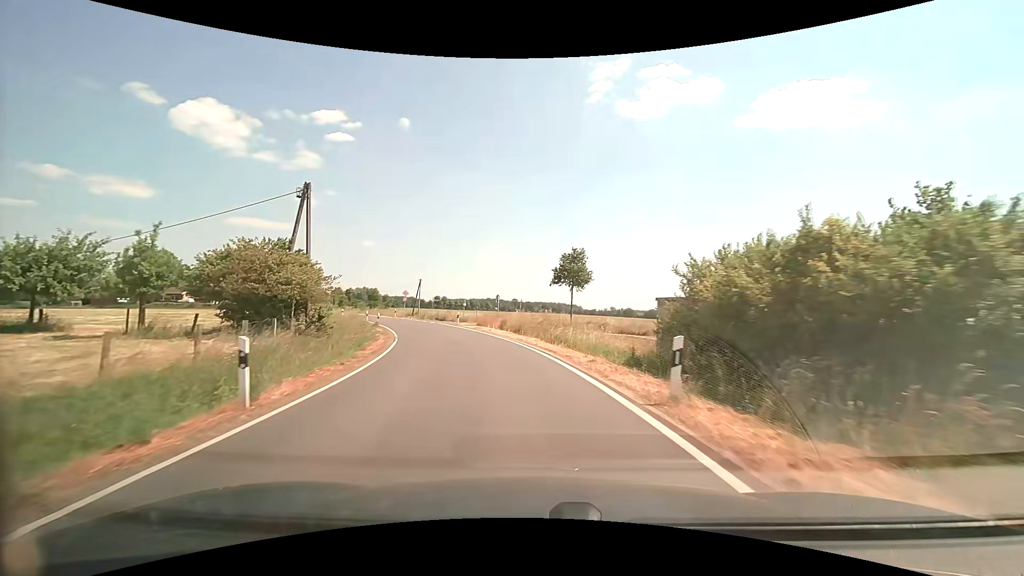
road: secondary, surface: asphalt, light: Day
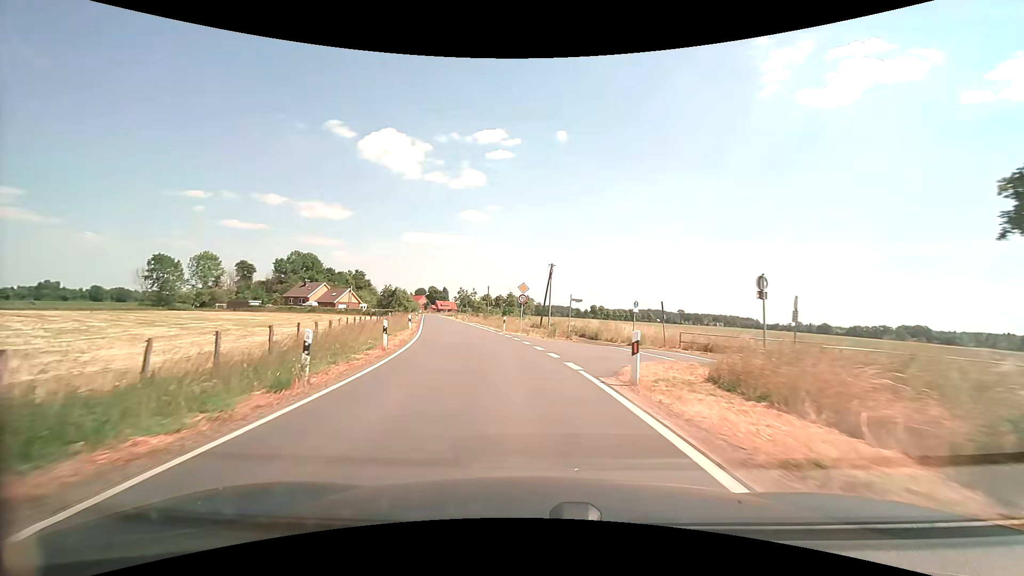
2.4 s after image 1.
(-4.4, +29.7) m; -18°
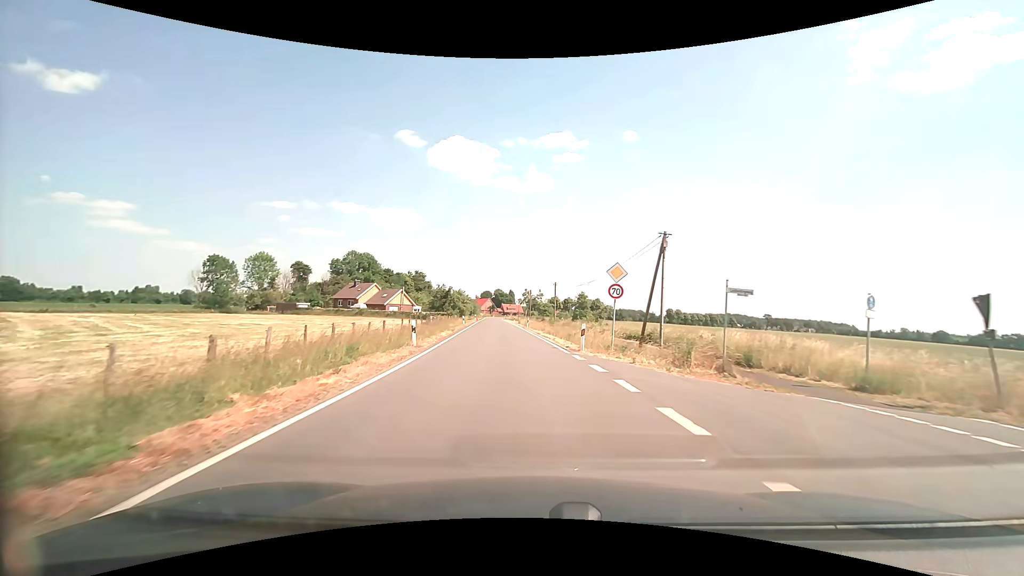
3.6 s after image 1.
(-1.1, +15.0) m; -8°
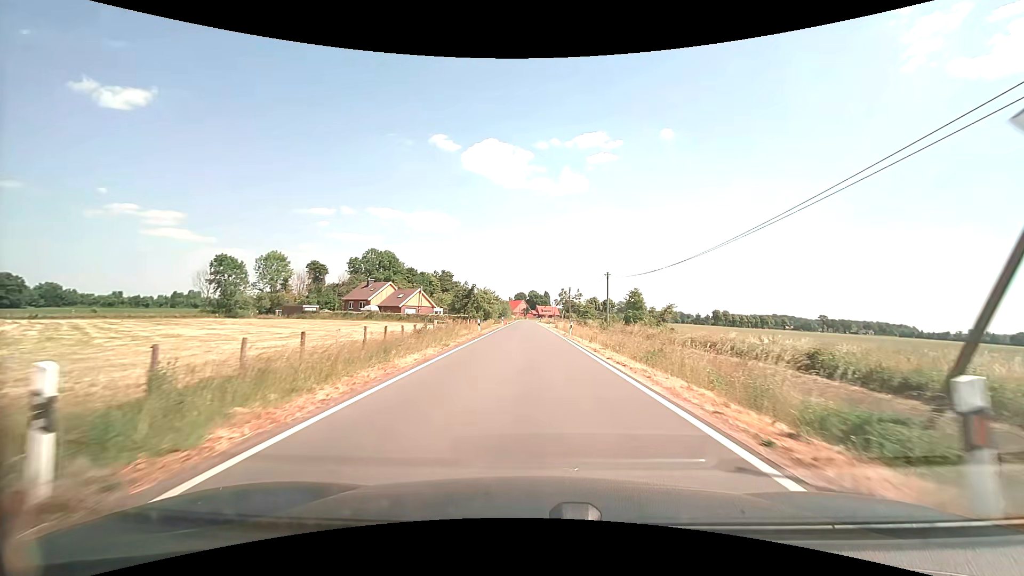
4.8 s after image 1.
(-0.7, +15.2) m; -4°
(0, +10) (0, +20) (0, +30) (0, +40) (0, +50) (0, +60) (-1, +70) (-1, +80) (-1, +90) (-1, +100) m
